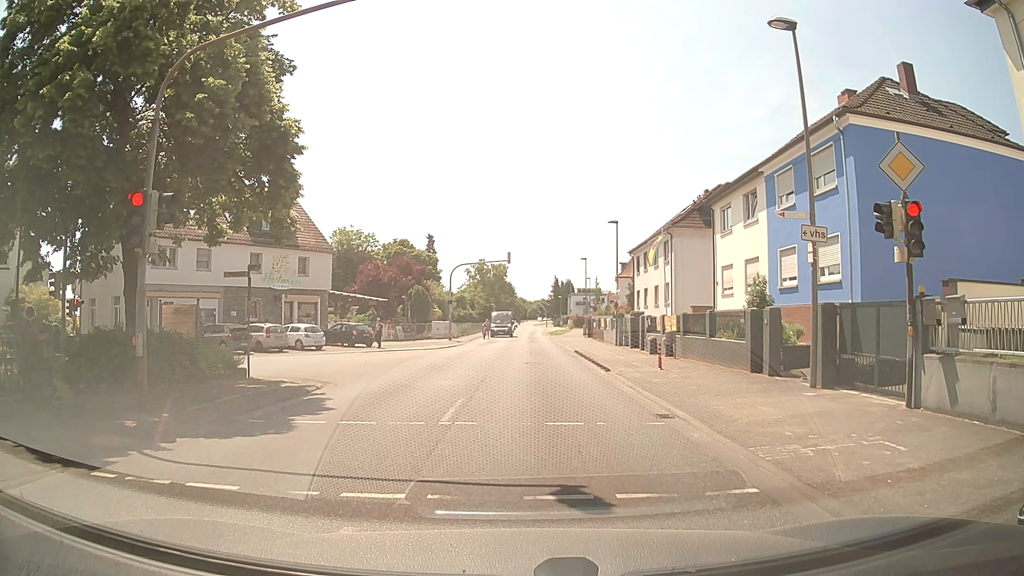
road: secondary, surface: asphalt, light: Day
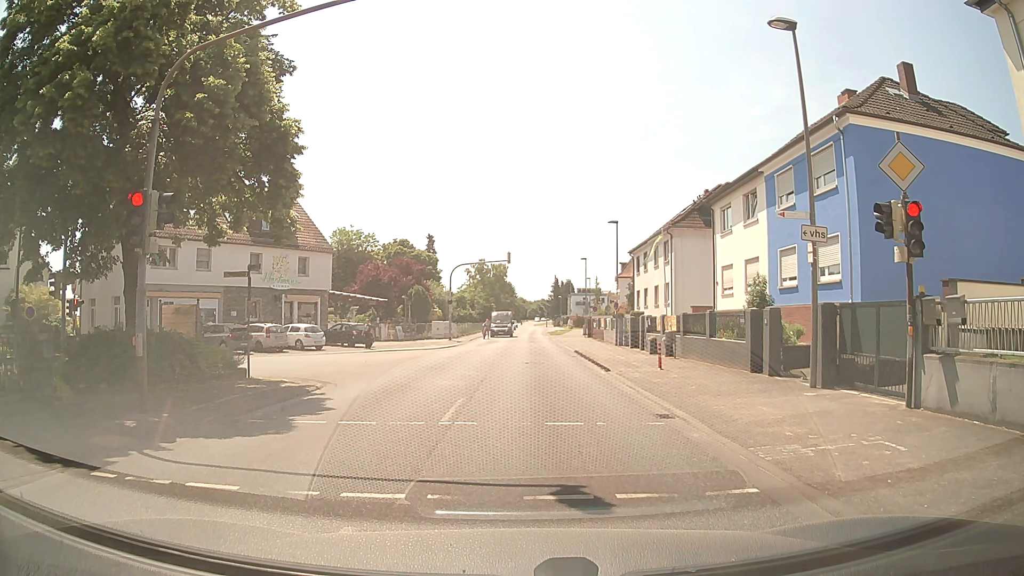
(0.0, 0.0) m; 0°
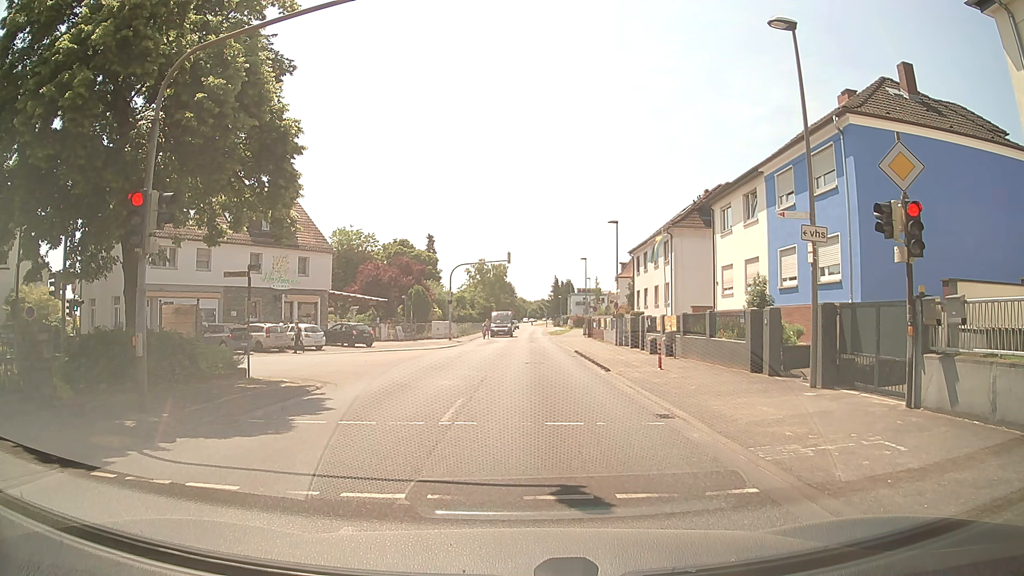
(0.0, 0.0) m; 0°
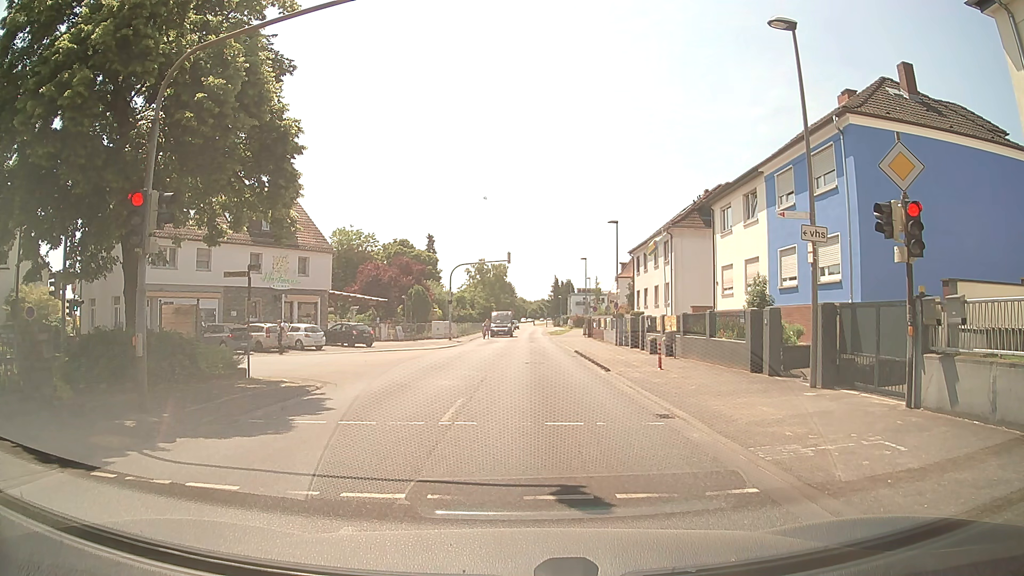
(0.0, 0.0) m; 0°
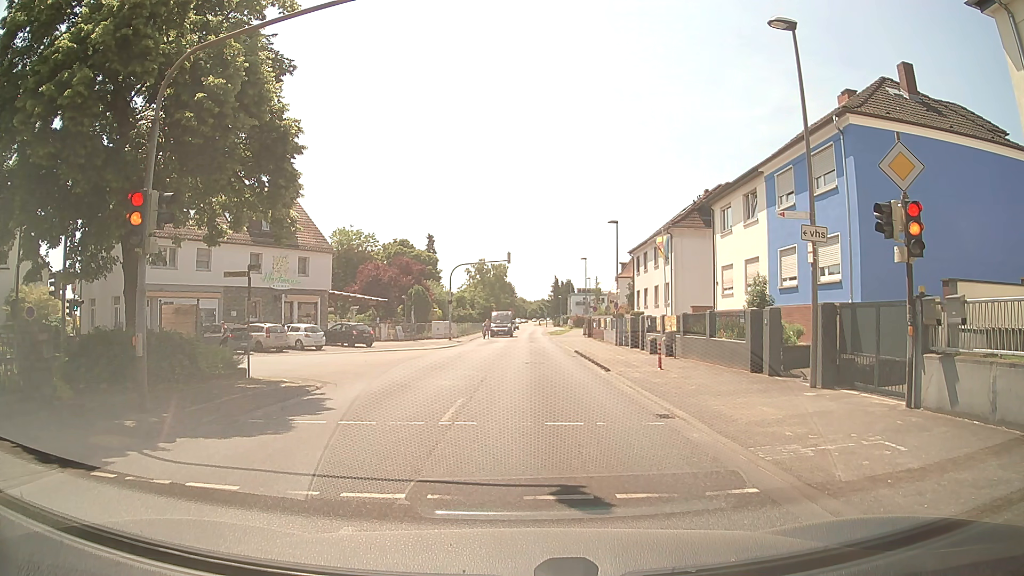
(0.0, 0.0) m; 0°
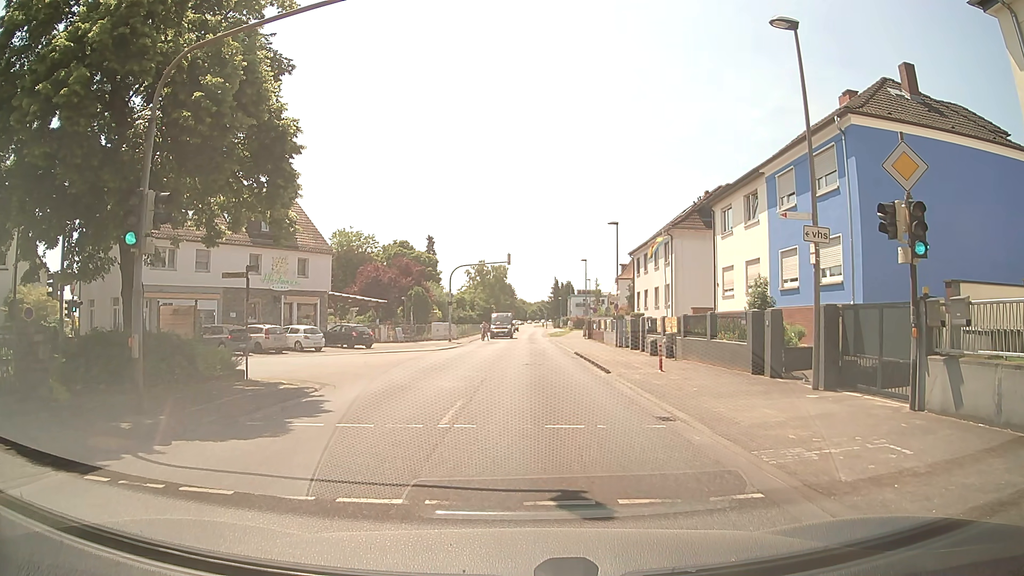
(0.0, +0.1) m; 0°
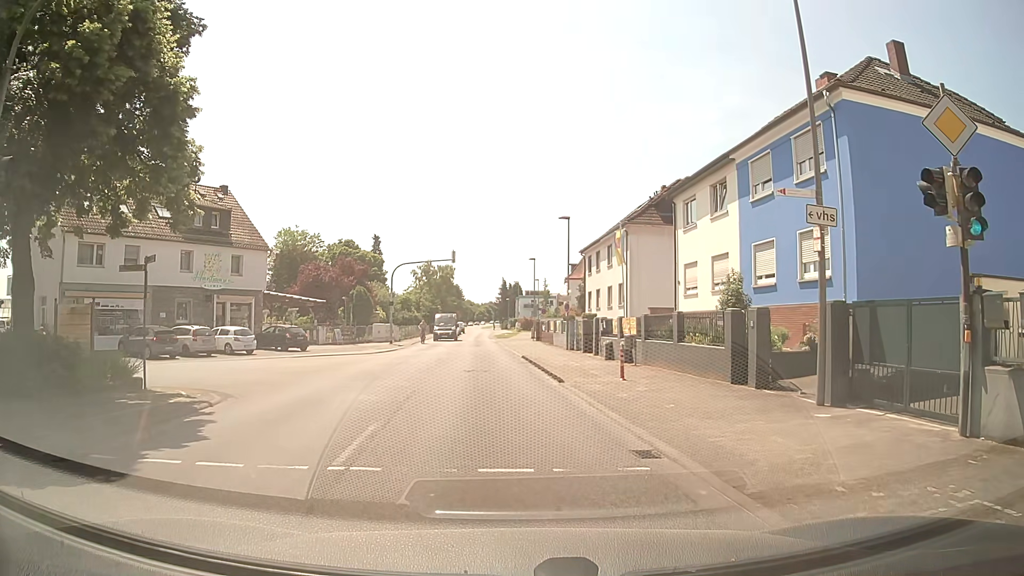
(+0.1, +3.0) m; +3°
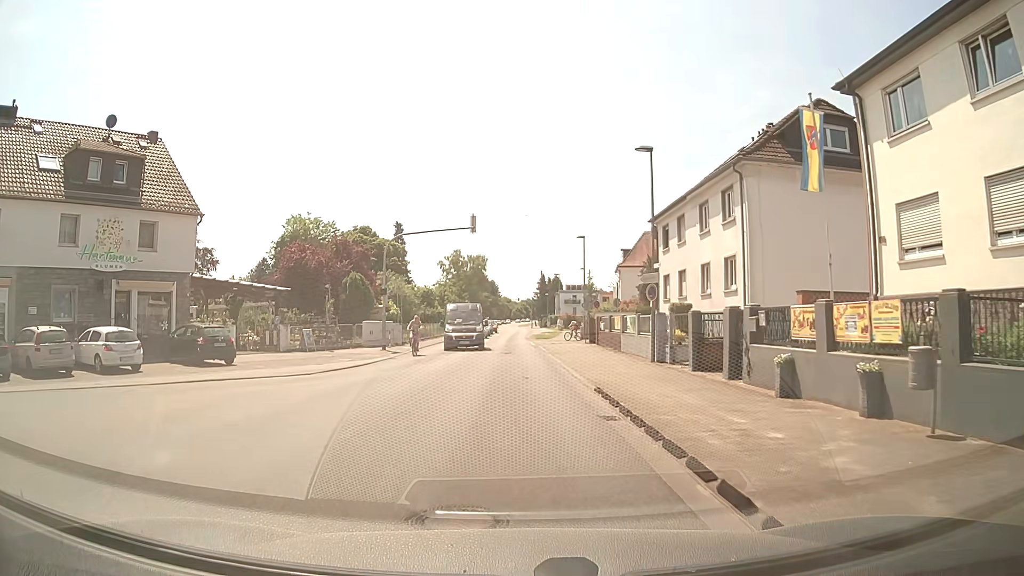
(-0.6, +16.0) m; -4°
(0, +10) (0, +20) (0, +30) (0, +40) (0, +50) (0, +60) (0, +70) (0, +80) (0, +90) (+1, +100) m
